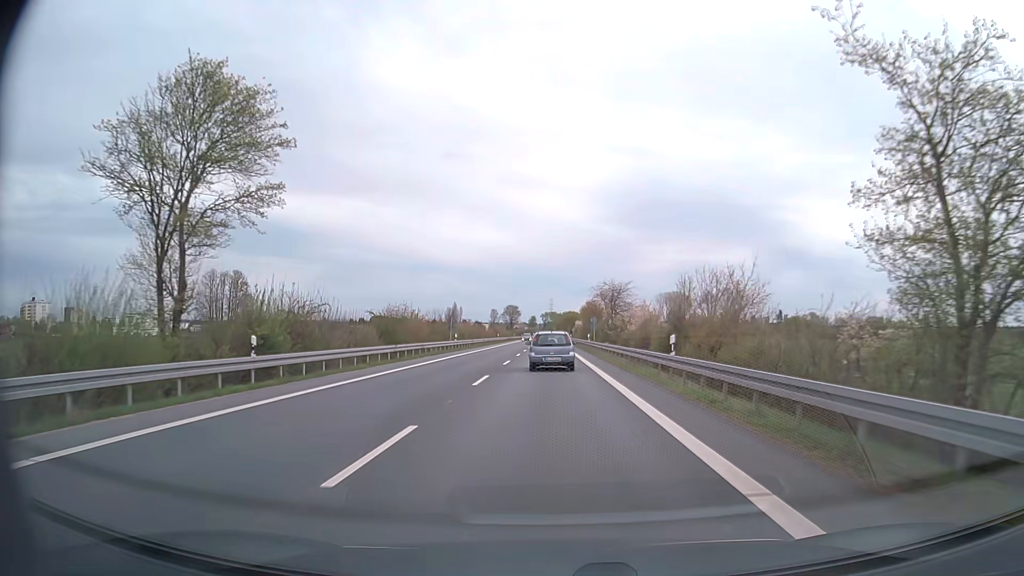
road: secondary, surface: asphalt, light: Day
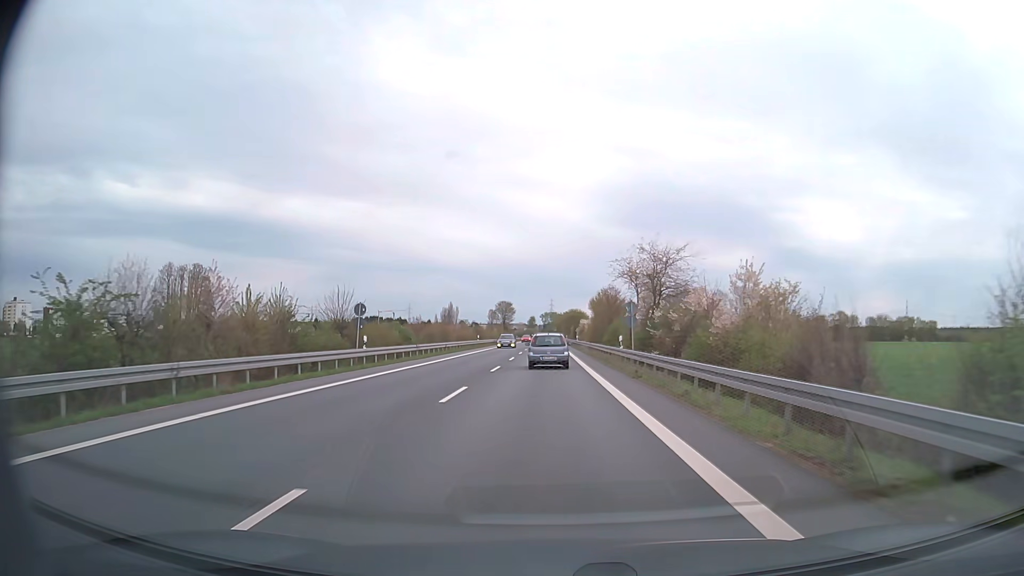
(0.0, +28.2) m; 0°
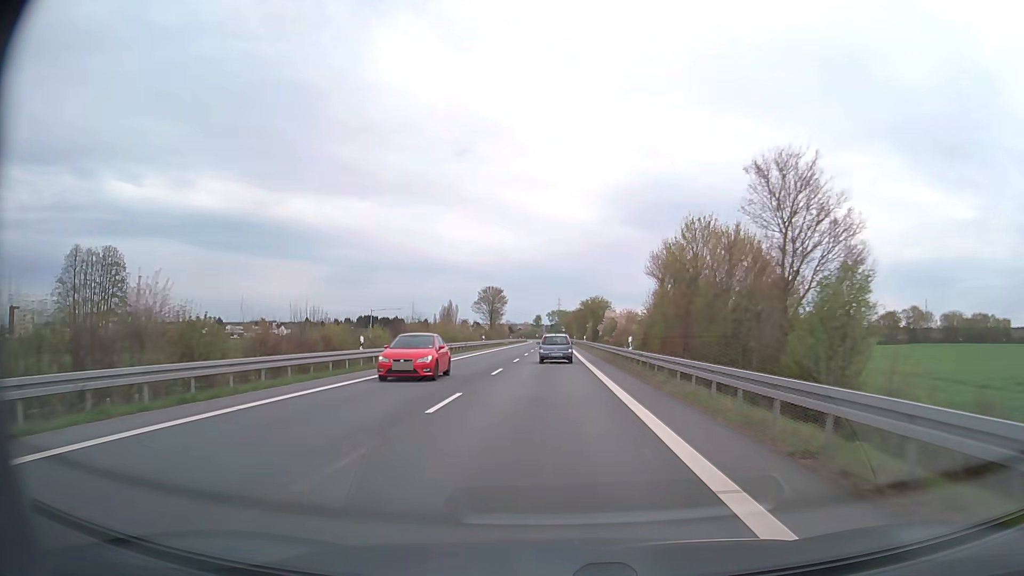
(-0.3, +49.7) m; -1°
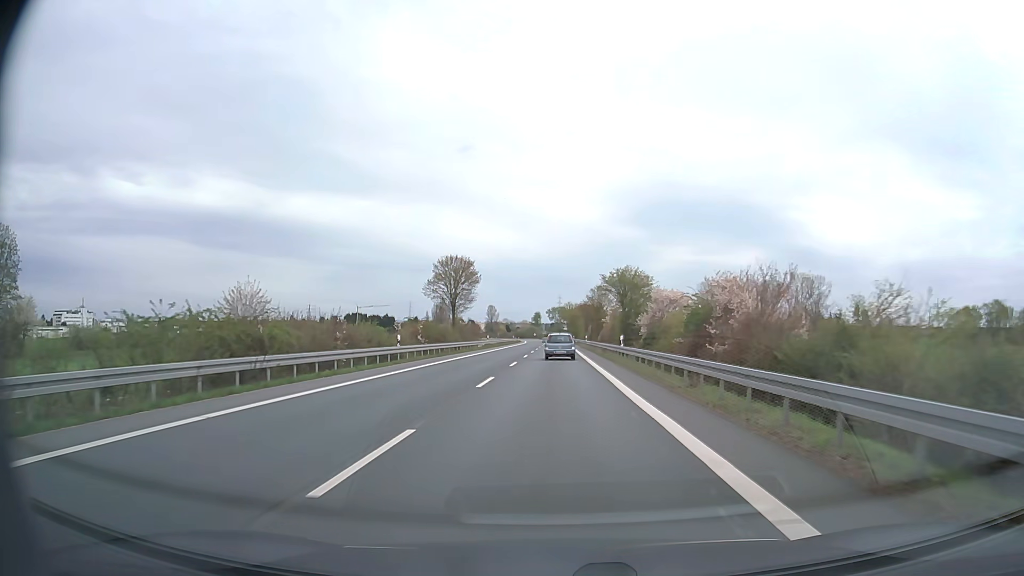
(-0.1, +42.2) m; 0°
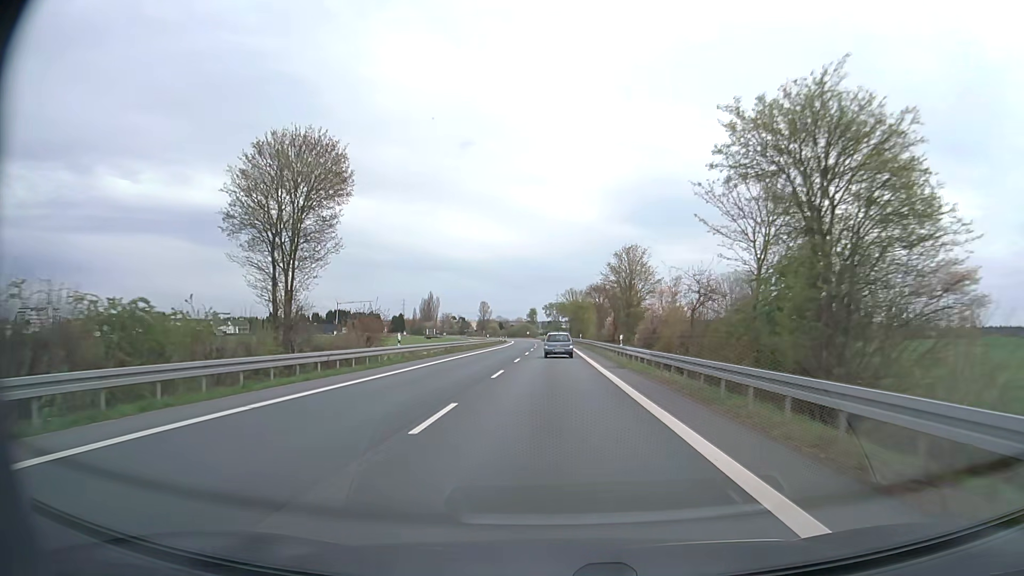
(+0.1, +44.2) m; 0°
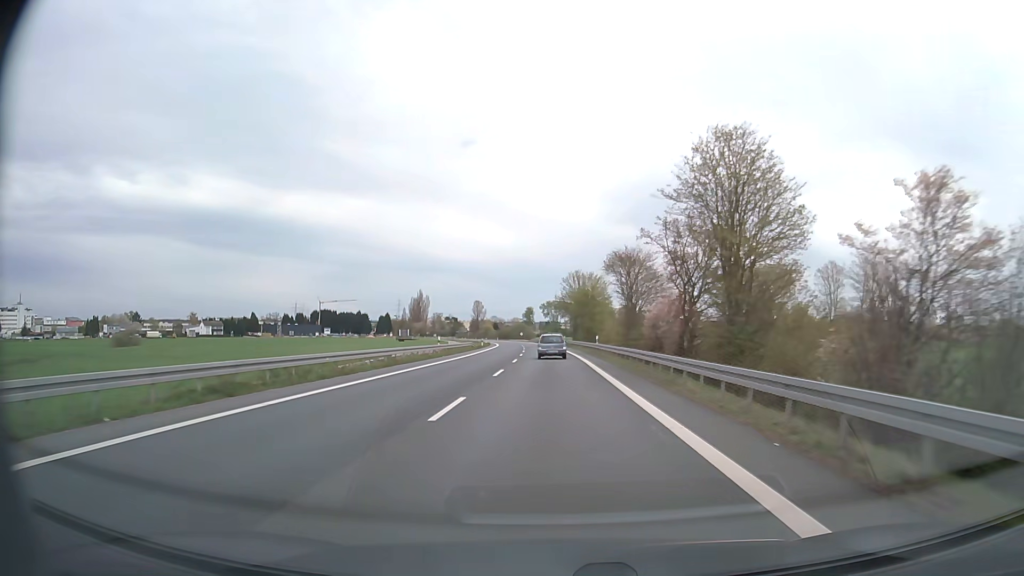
(+0.1, +34.4) m; 0°
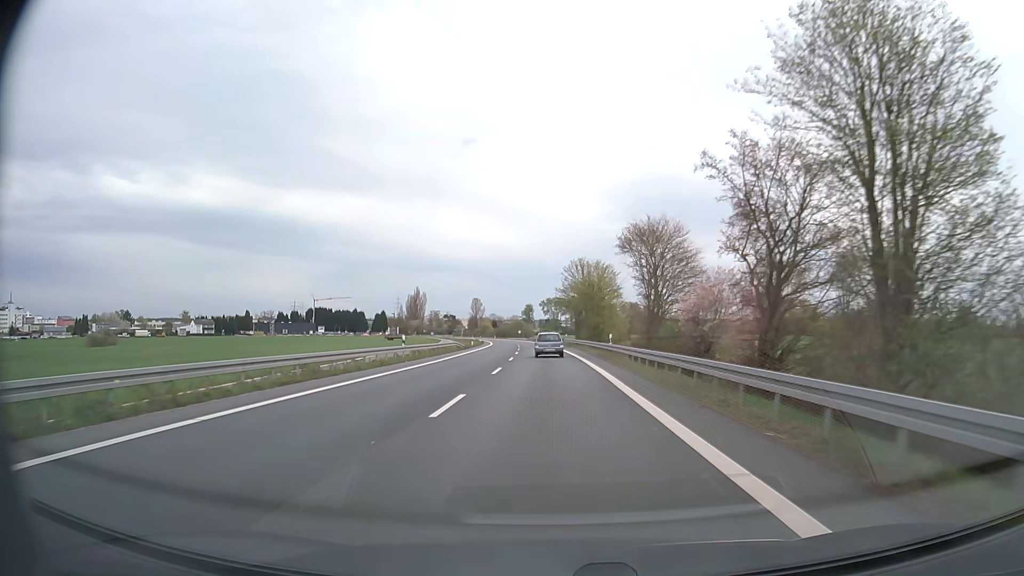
(0.0, +11.6) m; 0°
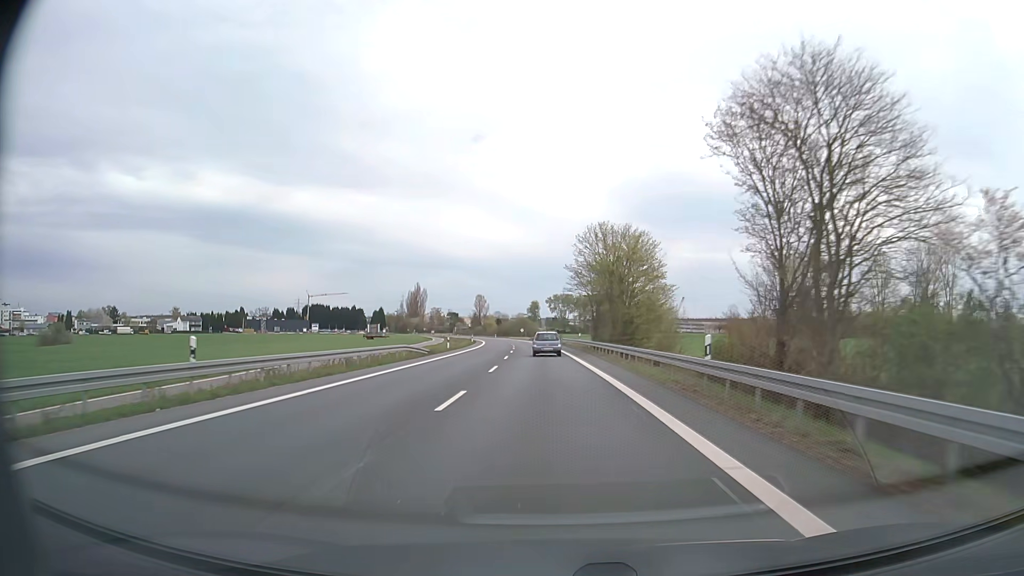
(-0.1, +23.0) m; -1°
(0, +10) (0, +20) (0, +30) (-1, +40) (-1, +50) (-2, +60) (-2, +70) (-3, +80) (-4, +90) (-4, +100) m
